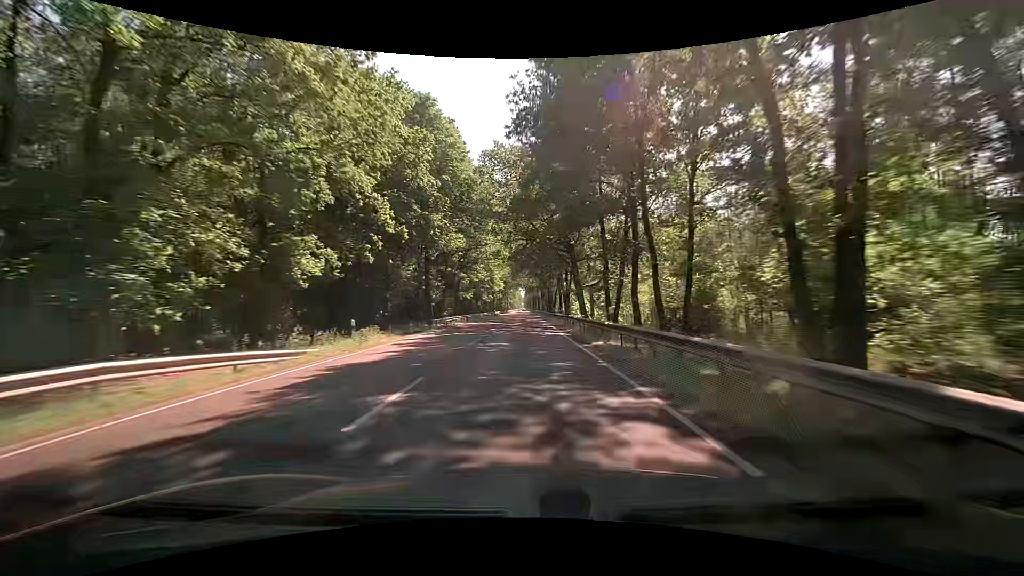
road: primary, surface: asphalt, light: Day
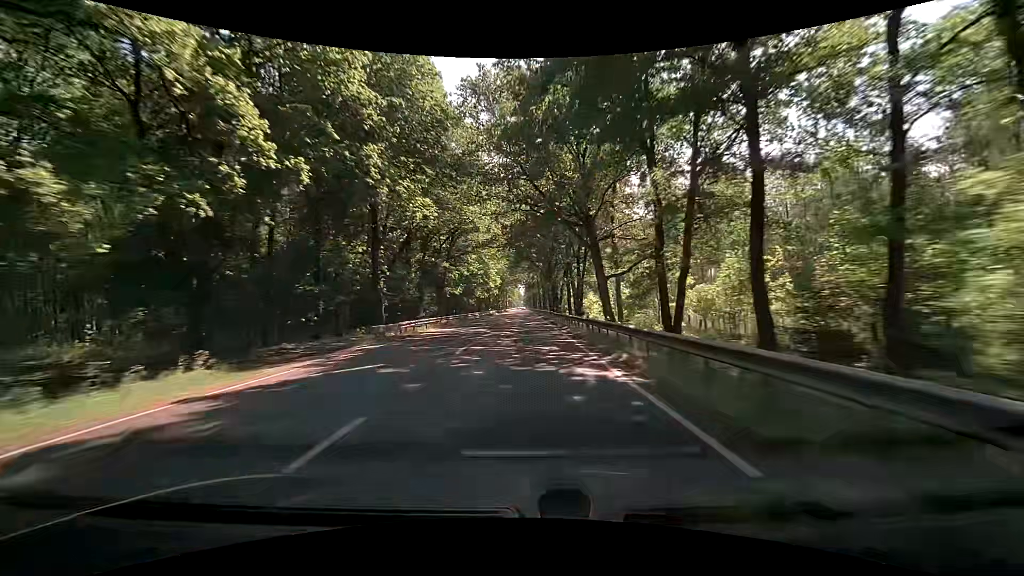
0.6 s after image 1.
(0.0, +15.4) m; +1°
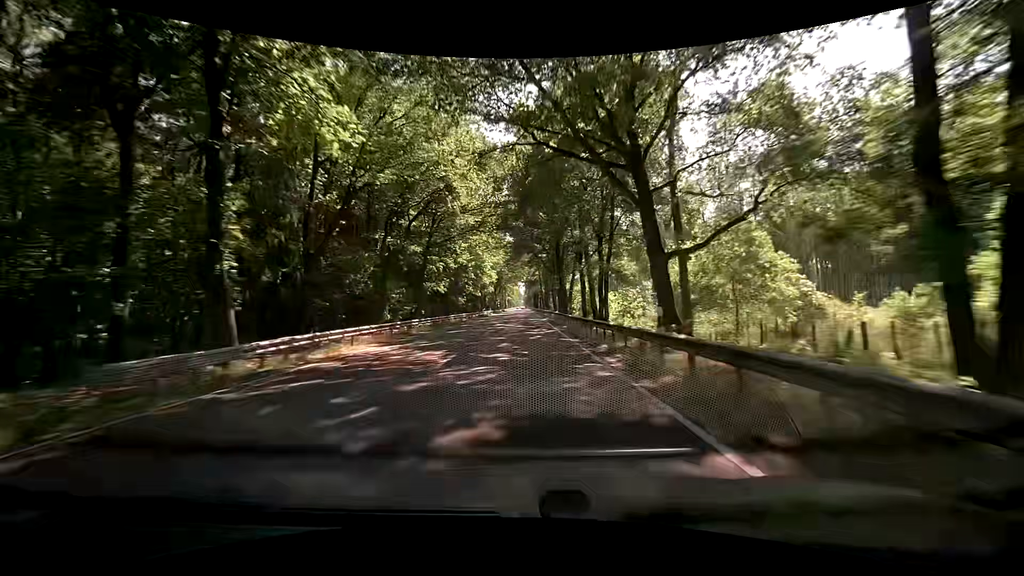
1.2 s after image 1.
(-0.2, +15.3) m; -1°
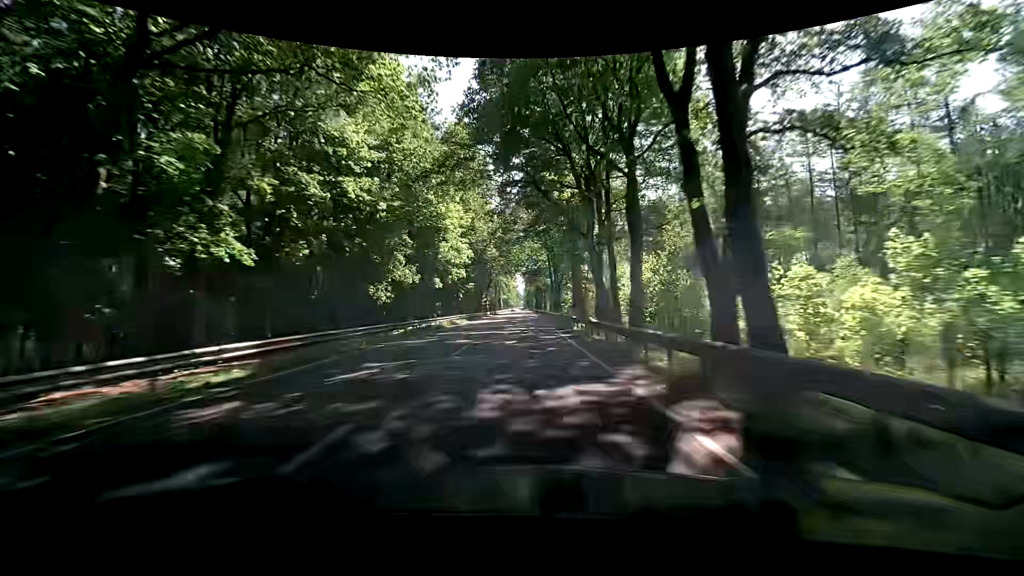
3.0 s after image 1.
(+0.2, +44.9) m; 0°
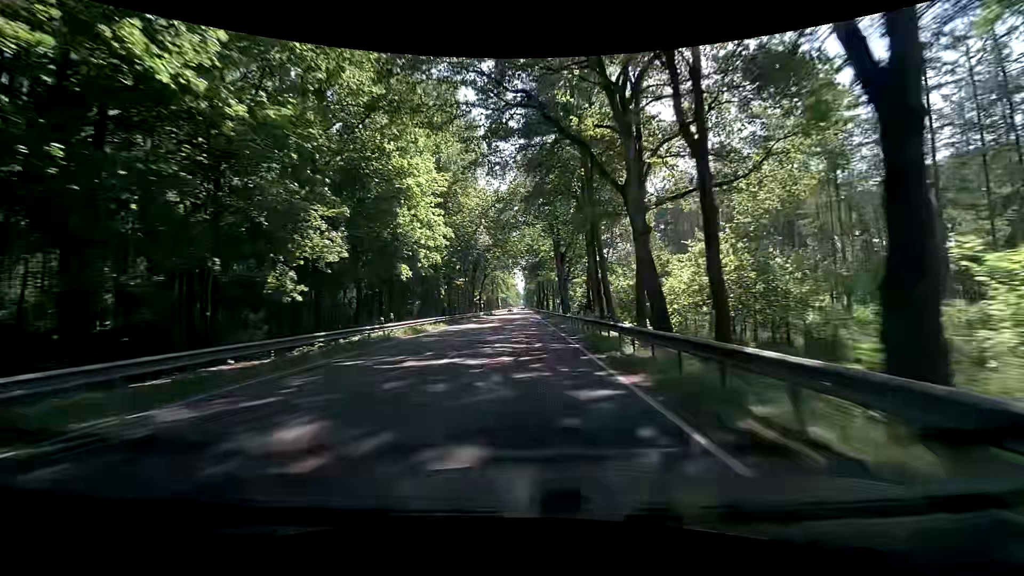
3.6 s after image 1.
(0.0, +14.8) m; 0°
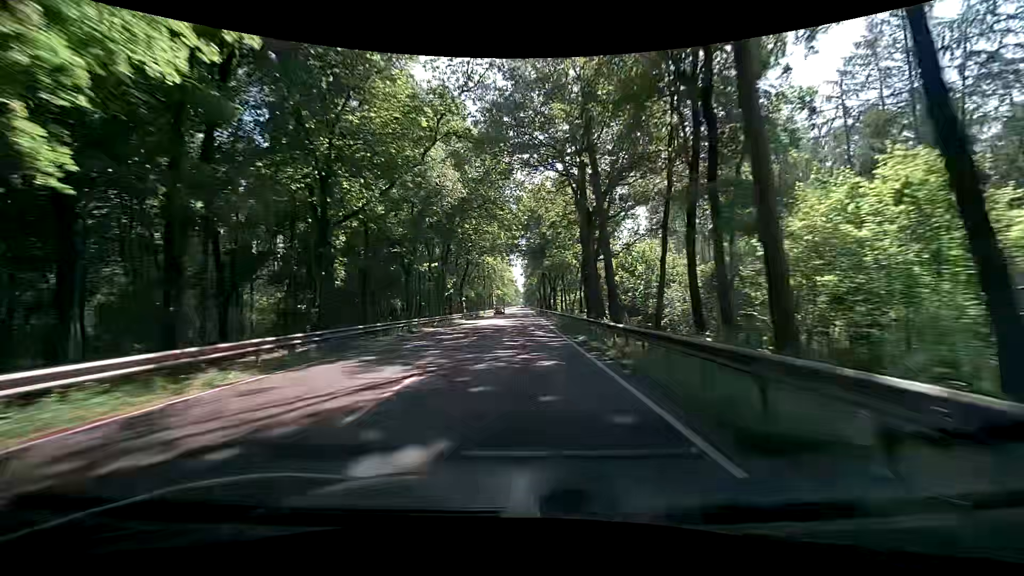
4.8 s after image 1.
(0.0, +29.5) m; 0°
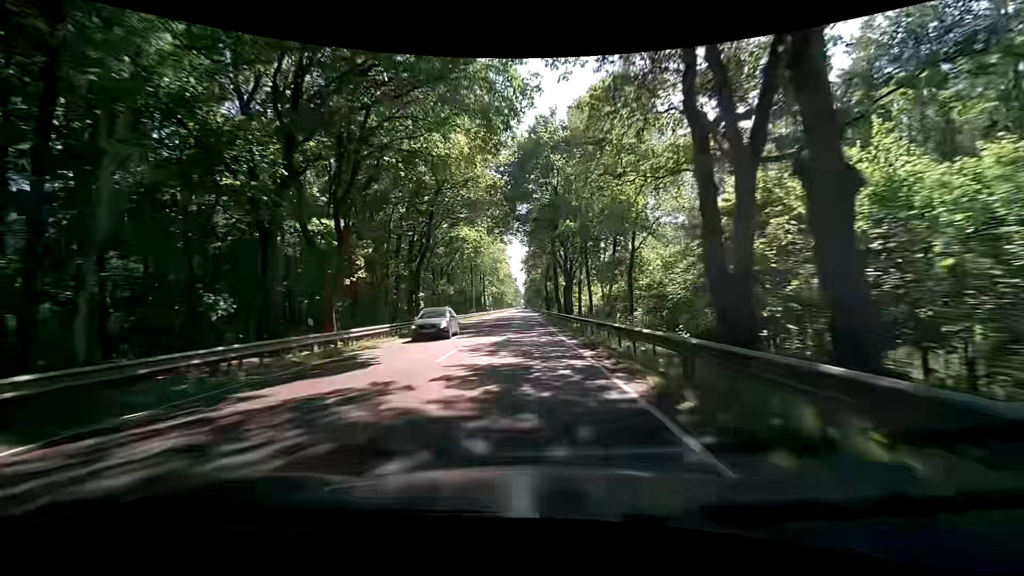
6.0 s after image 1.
(+0.2, +29.4) m; 0°
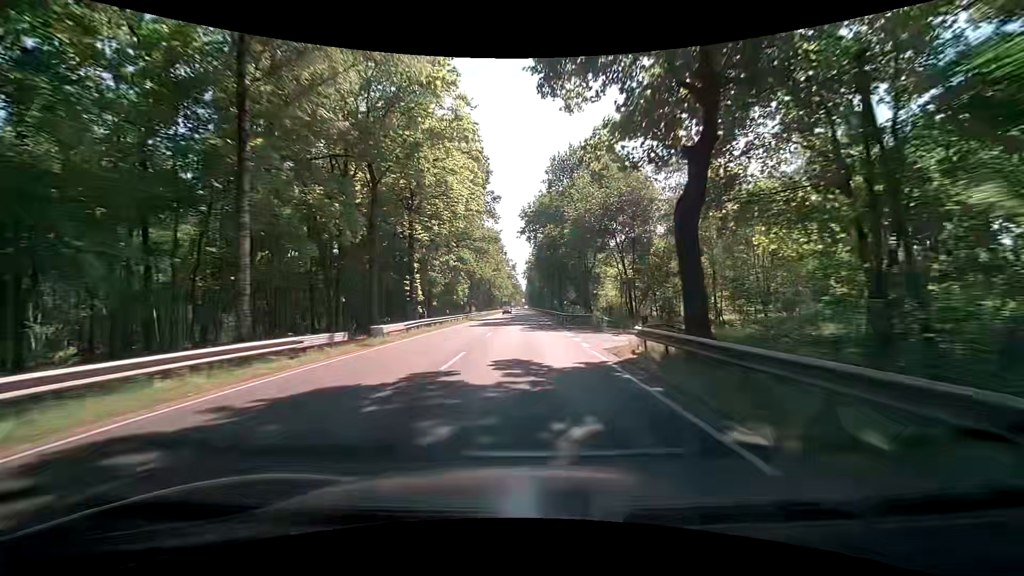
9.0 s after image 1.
(-0.3, +73.8) m; 0°
(0, +10) (0, +20) (0, +30) (0, +40) (0, +50) (0, +60) (0, +70) (0, +80) (0, +90) (0, +100) m
